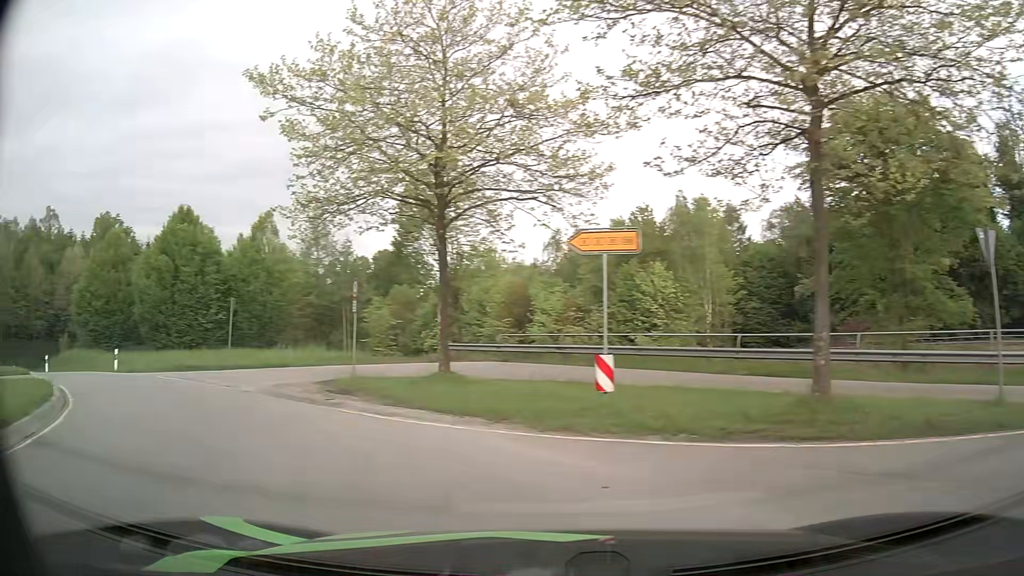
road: primary_link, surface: asphalt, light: Day
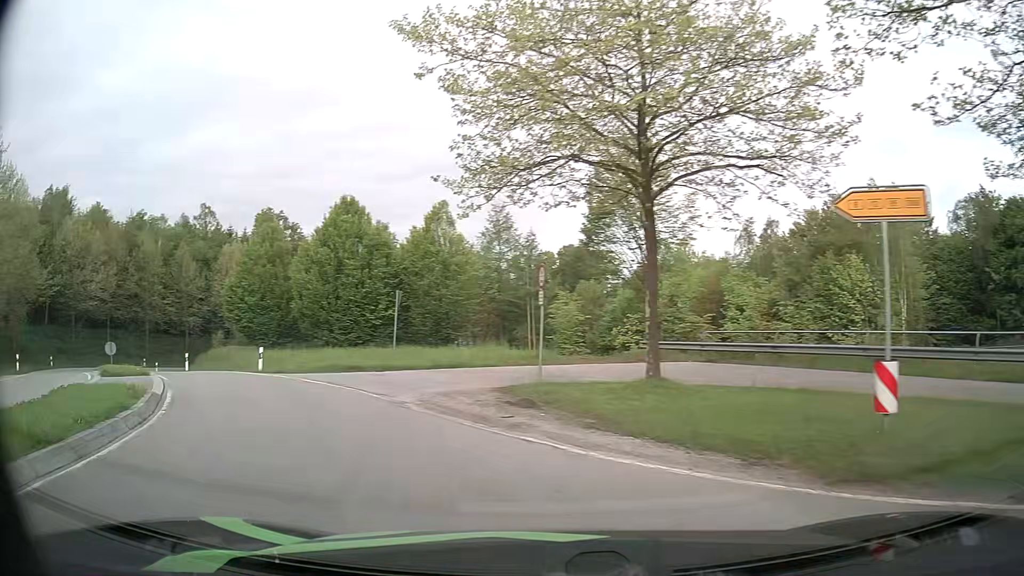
(-0.4, +3.4) m; -14°
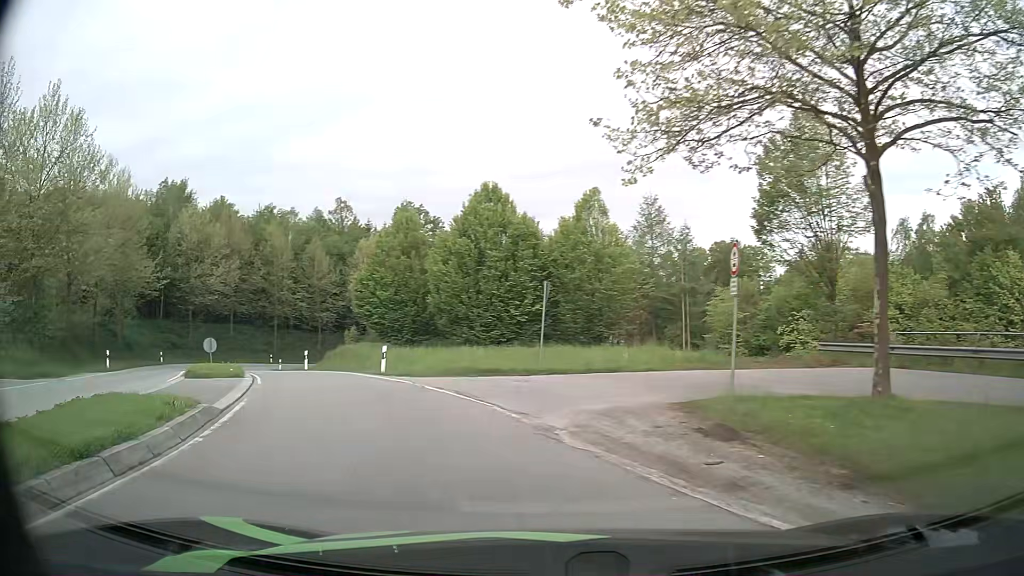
(-0.4, +3.7) m; -14°
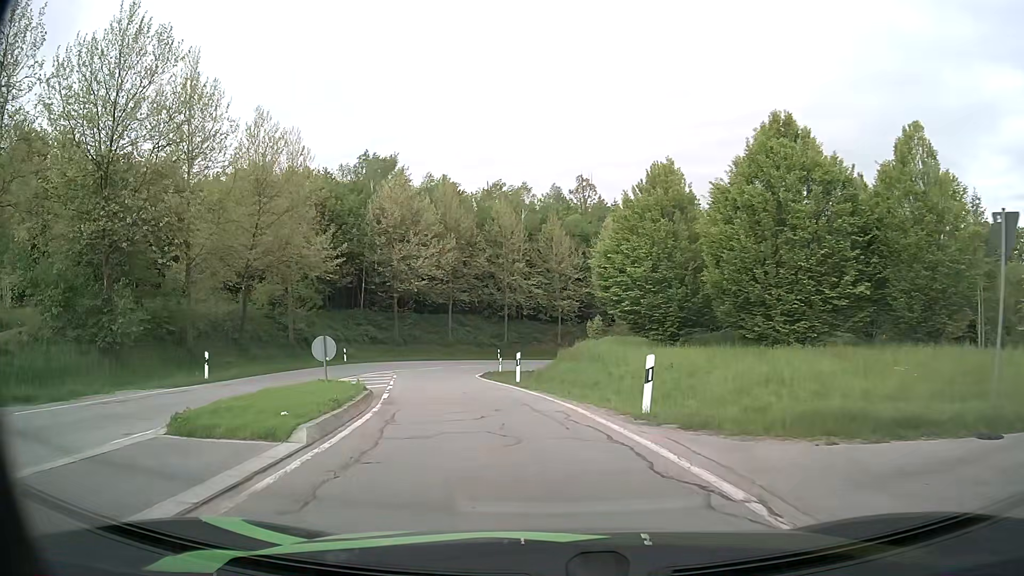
(-2.4, +12.6) m; -21°
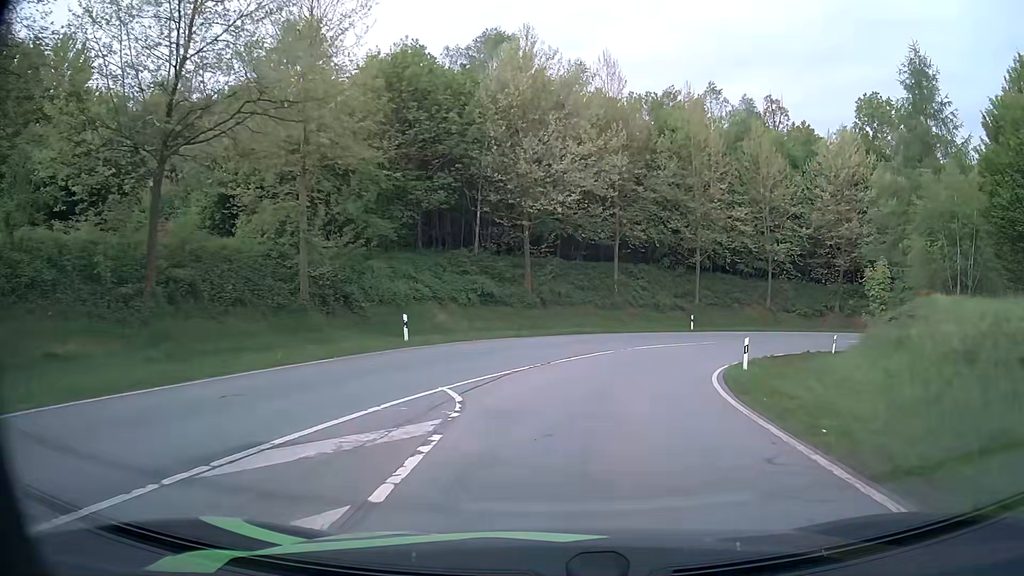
(-4.1, +25.5) m; -13°
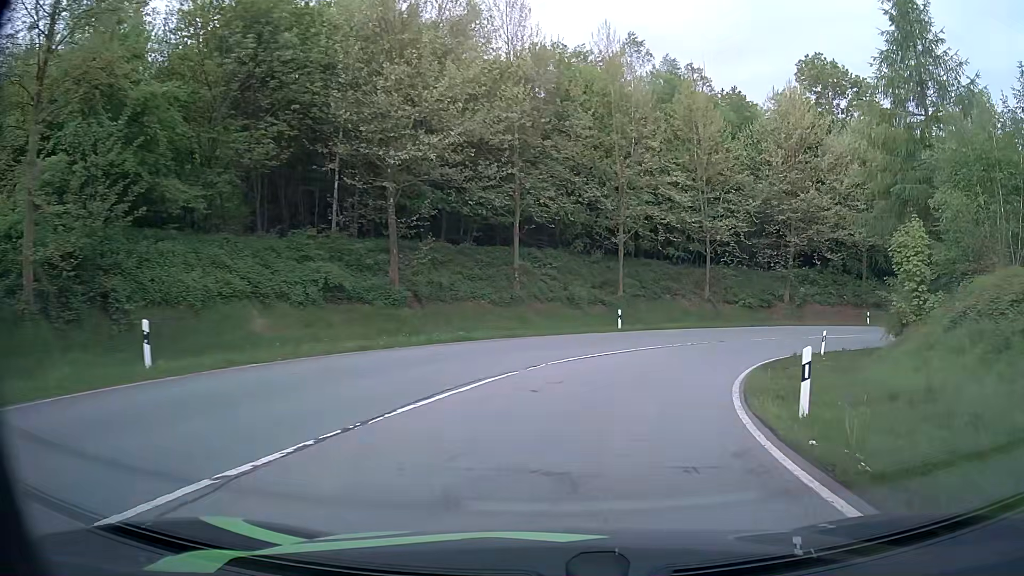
(+0.7, +11.1) m; +8°
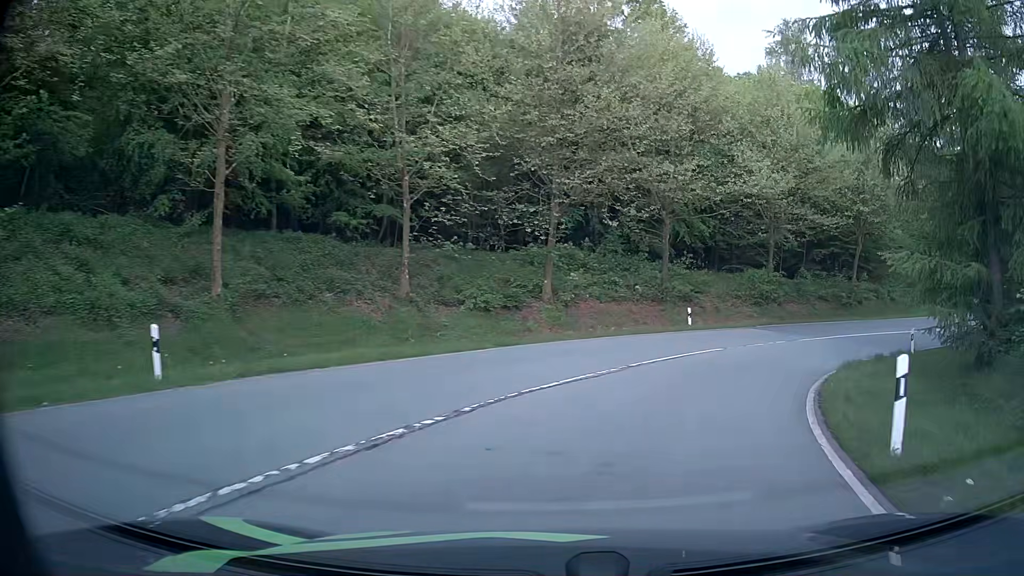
(+4.8, +22.0) m; +24°
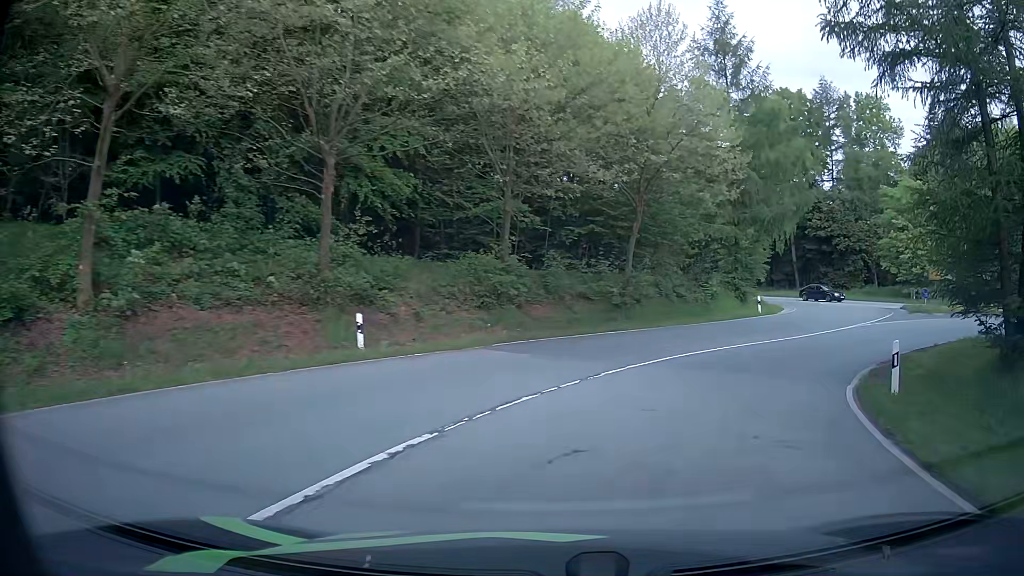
(+3.8, +15.8) m; +27°
(+1, +10) (+6, +19) (+14, +25) (+23, +27) (+33, +23) (+40, +16) (+45, +8) (+51, 0) (+57, -9) (+62, -17) m
